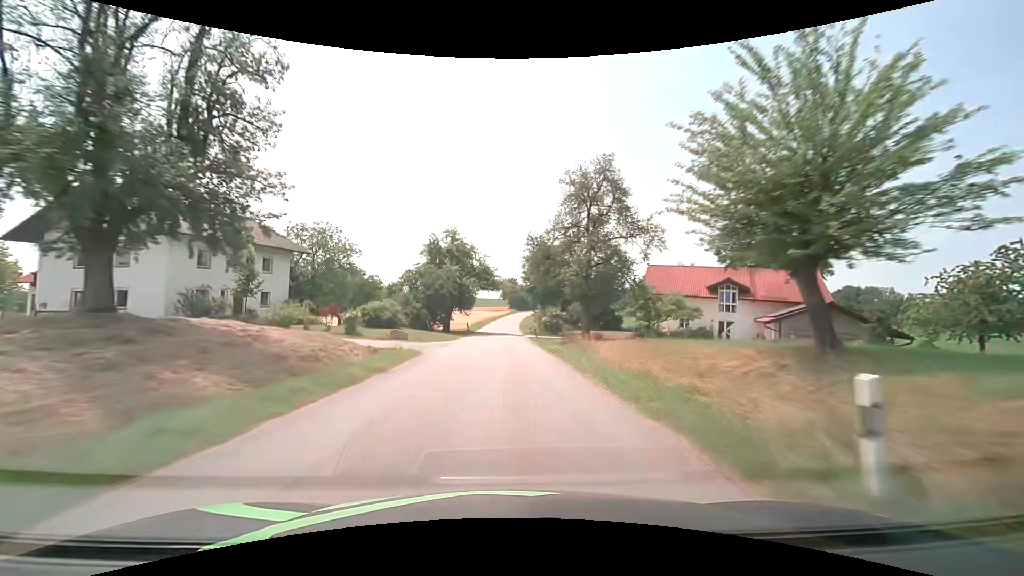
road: tertiary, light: Day
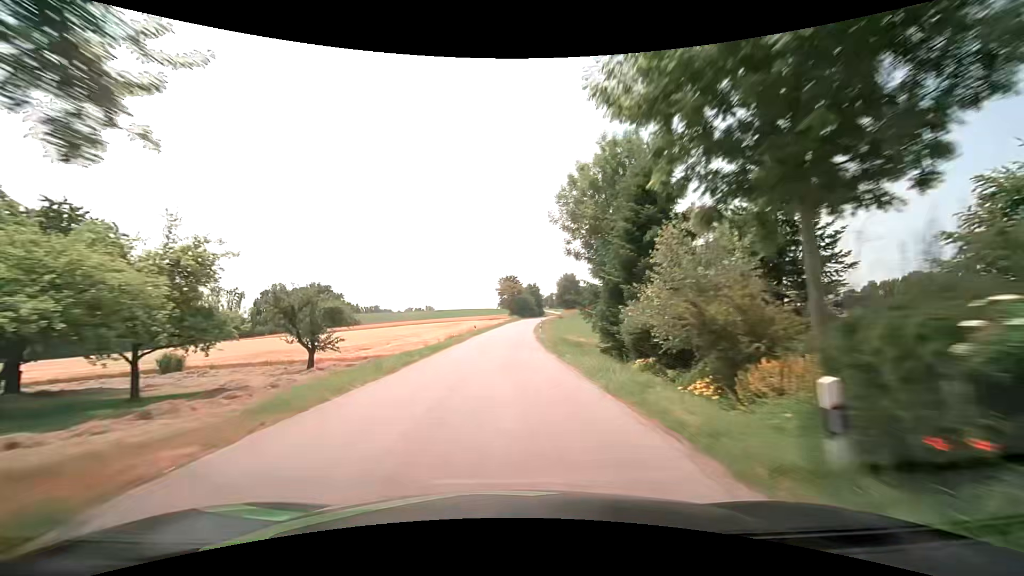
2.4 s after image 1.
(0.0, +50.7) m; +1°
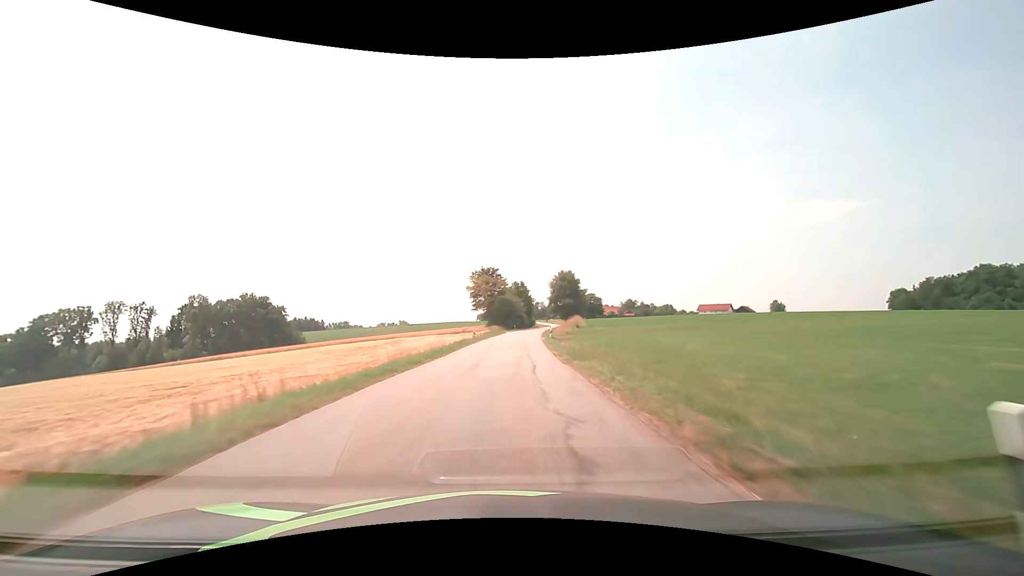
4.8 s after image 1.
(+0.4, +50.3) m; +2°
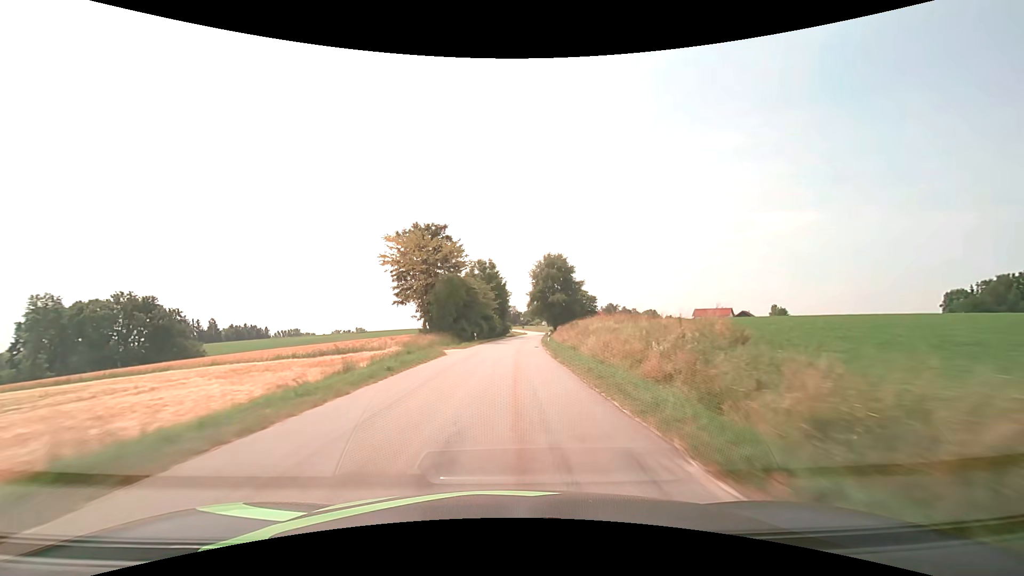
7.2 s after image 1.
(+1.5, +50.0) m; +3°
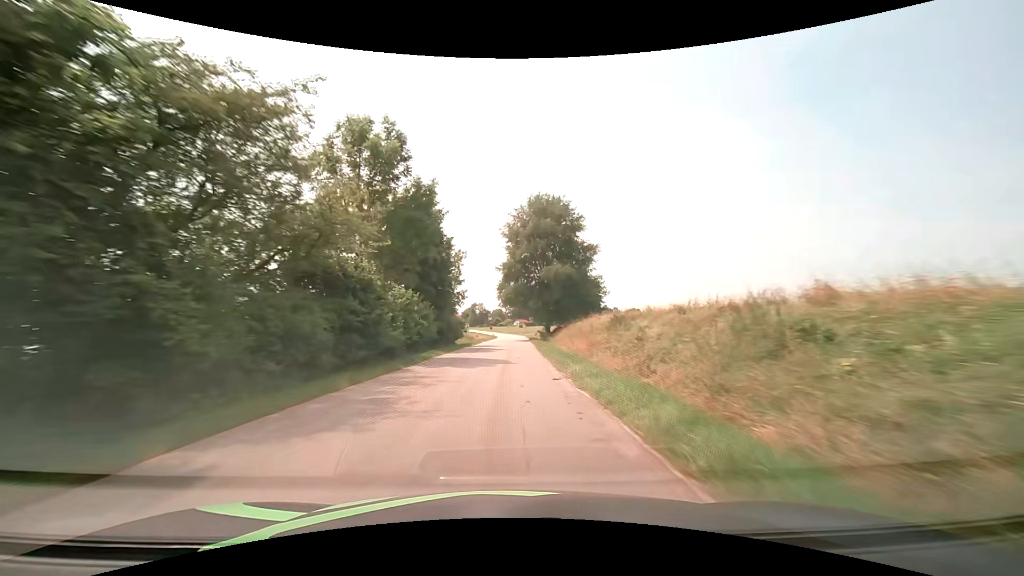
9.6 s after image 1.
(+1.9, +50.1) m; +4°
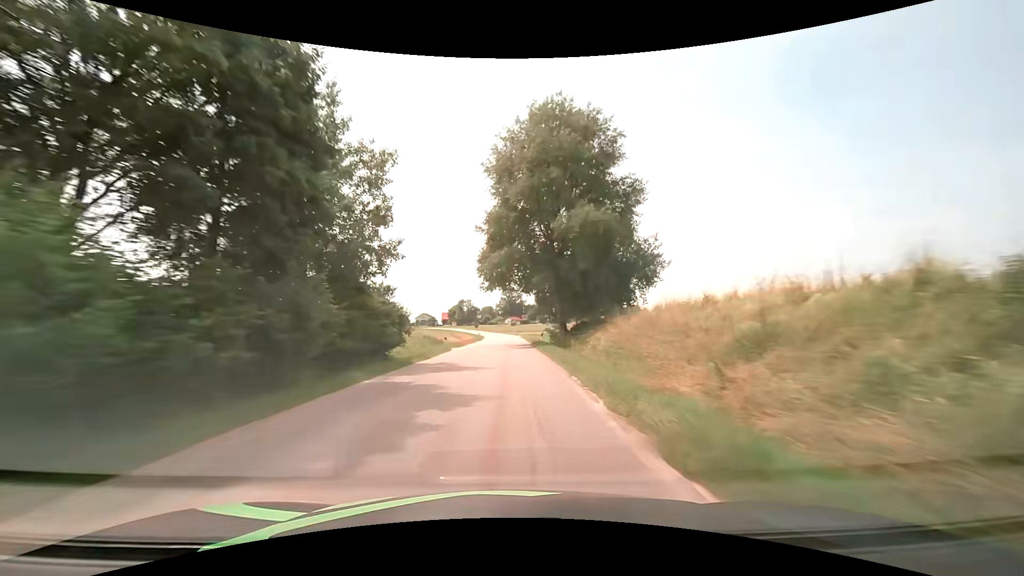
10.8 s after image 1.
(+0.2, +25.2) m; +1°
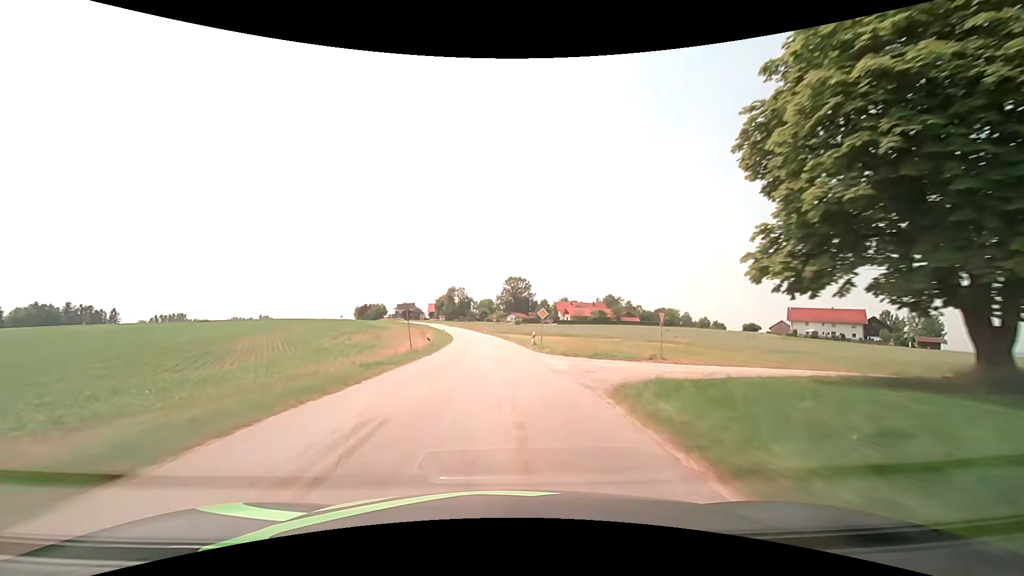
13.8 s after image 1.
(+0.1, +63.3) m; 0°
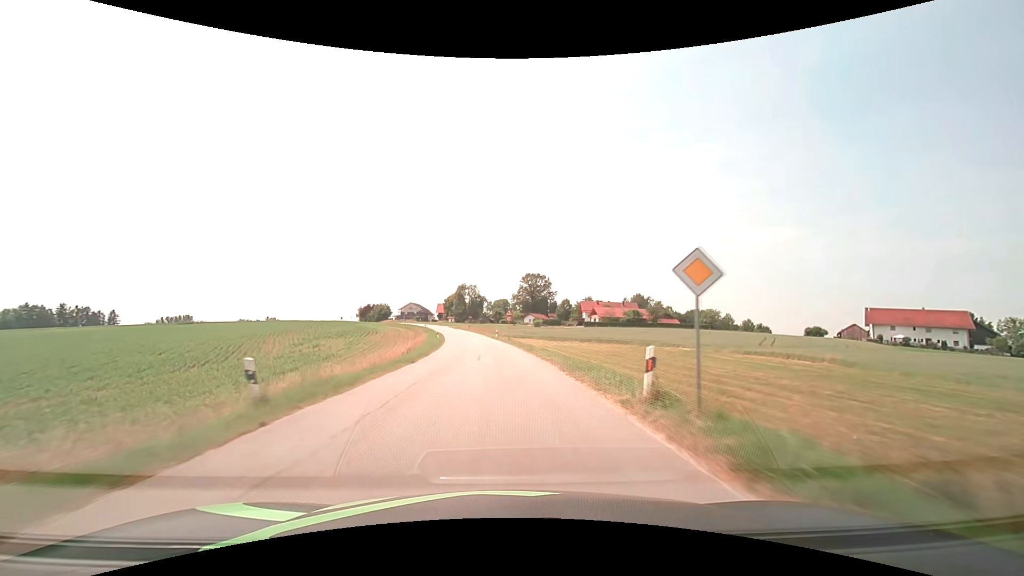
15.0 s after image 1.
(-0.4, +25.0) m; -2°
(0, +10) (0, +20) (-1, +30) (-2, +40) (-2, +50) (-3, +60) (-5, +70) (-6, +80) (-8, +89) (-10, +99) m
